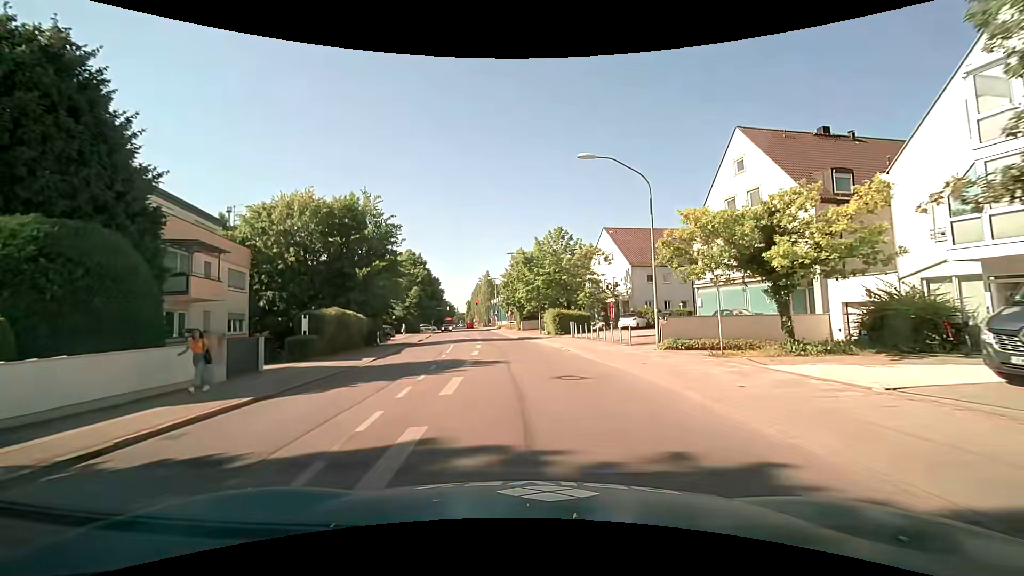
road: secondary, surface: asphalt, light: Day
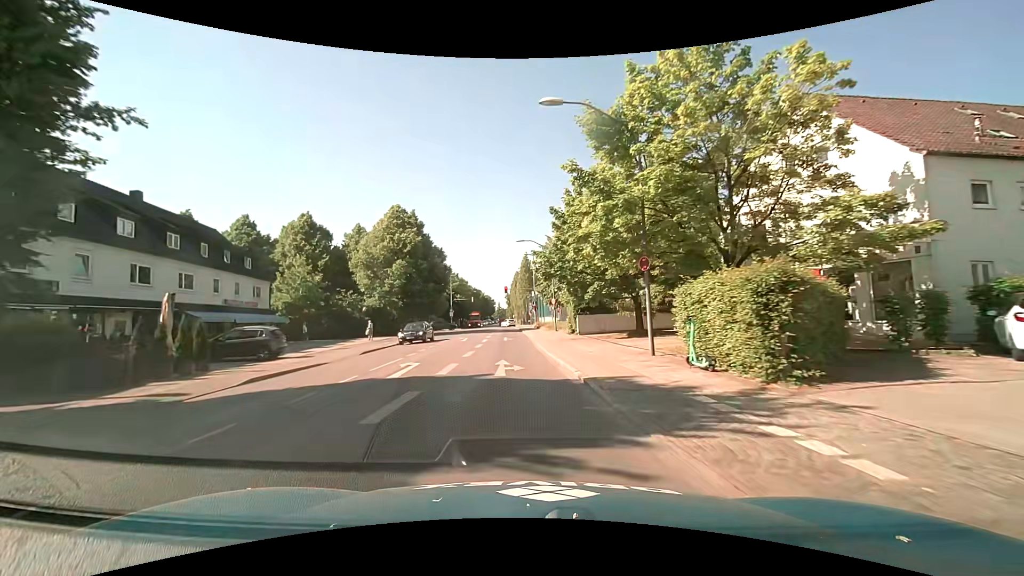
(-1.1, +33.5) m; -5°
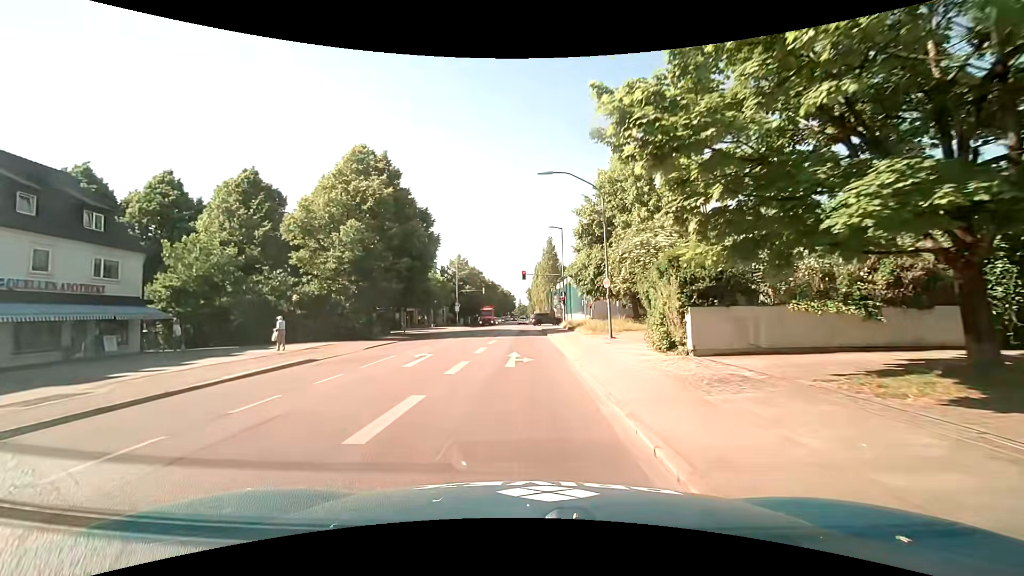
(-0.5, +18.9) m; -2°
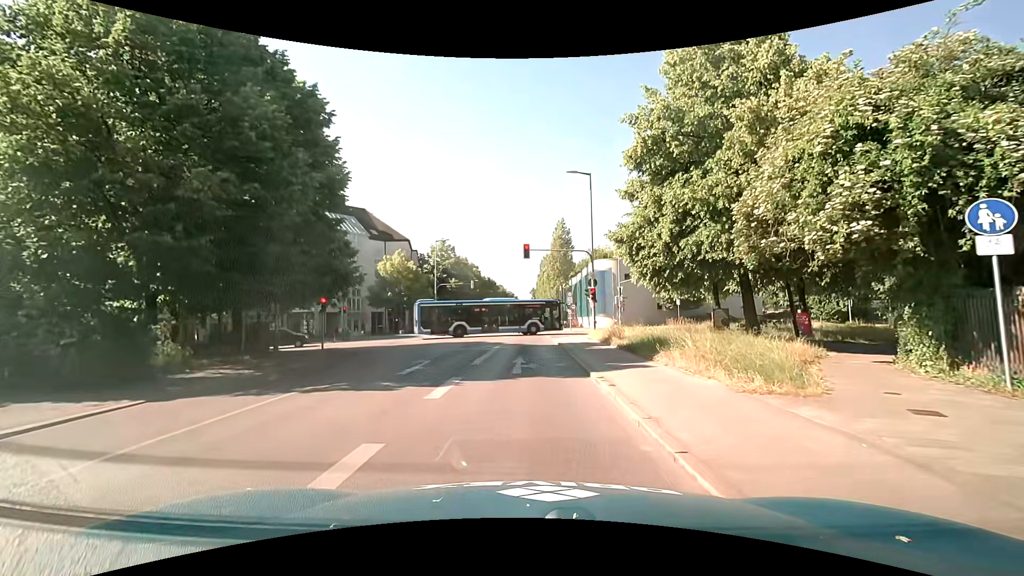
(-0.2, +20.4) m; 0°
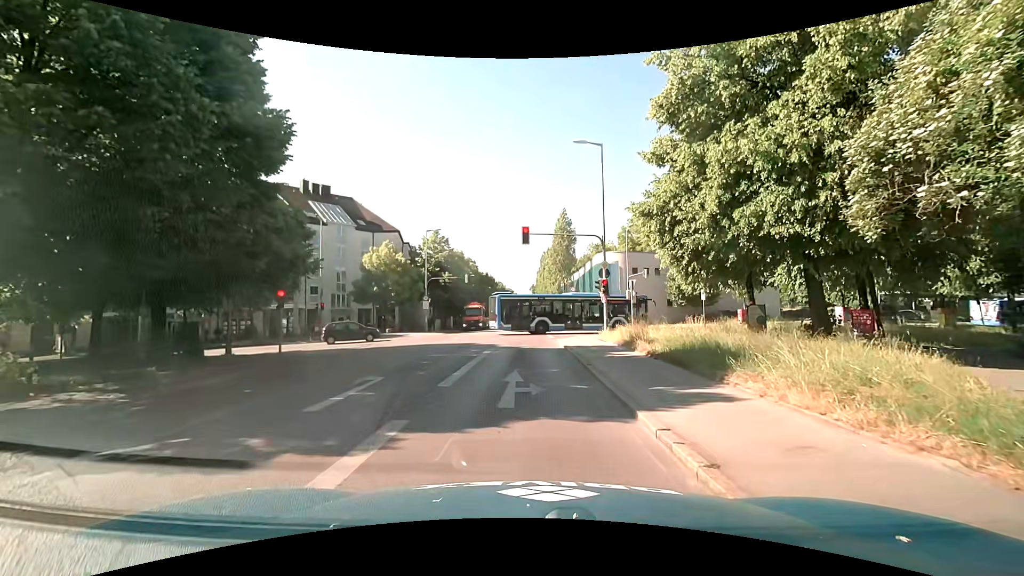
(0.0, +4.9) m; 0°
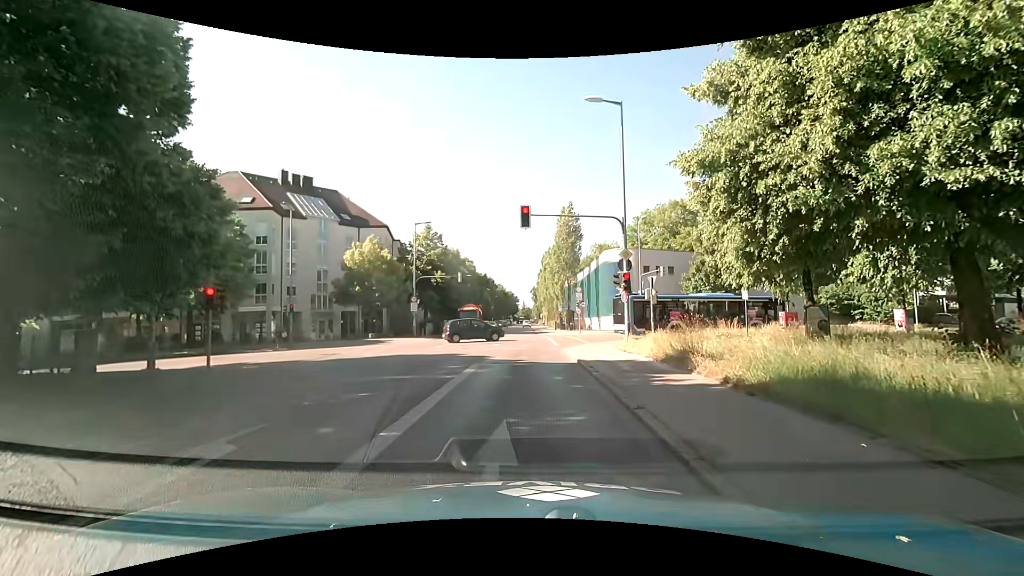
(0.0, +5.5) m; +1°
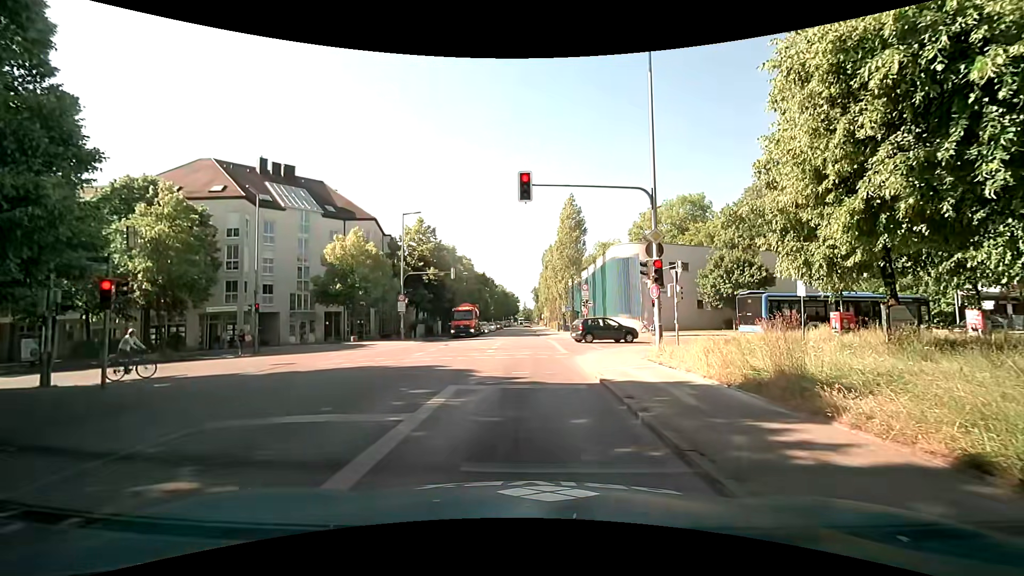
(-0.1, +4.8) m; 0°
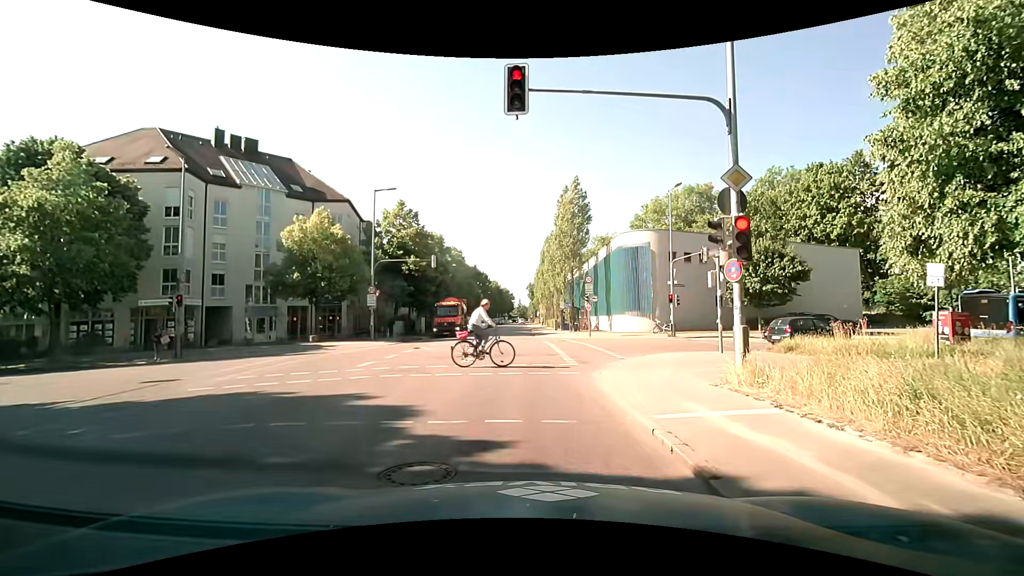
(-0.1, +6.3) m; -1°
(0, +10) (+1, +20) (+9, +26) (+18, +29) (+28, +31) (+38, +34) (+47, +36) (+57, +39) (+67, +41) (+76, +44) m
